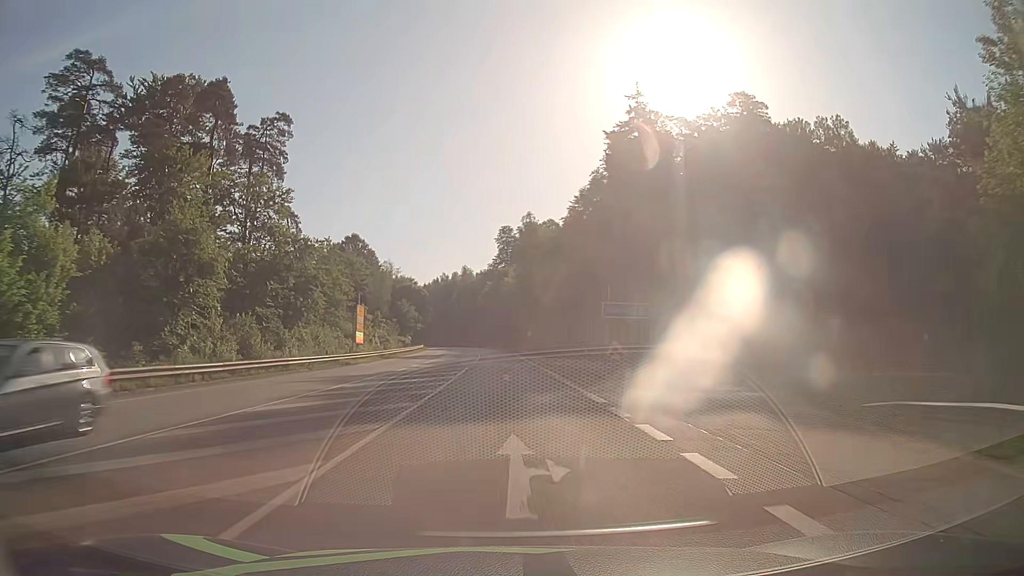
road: secondary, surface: asphalt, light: Day
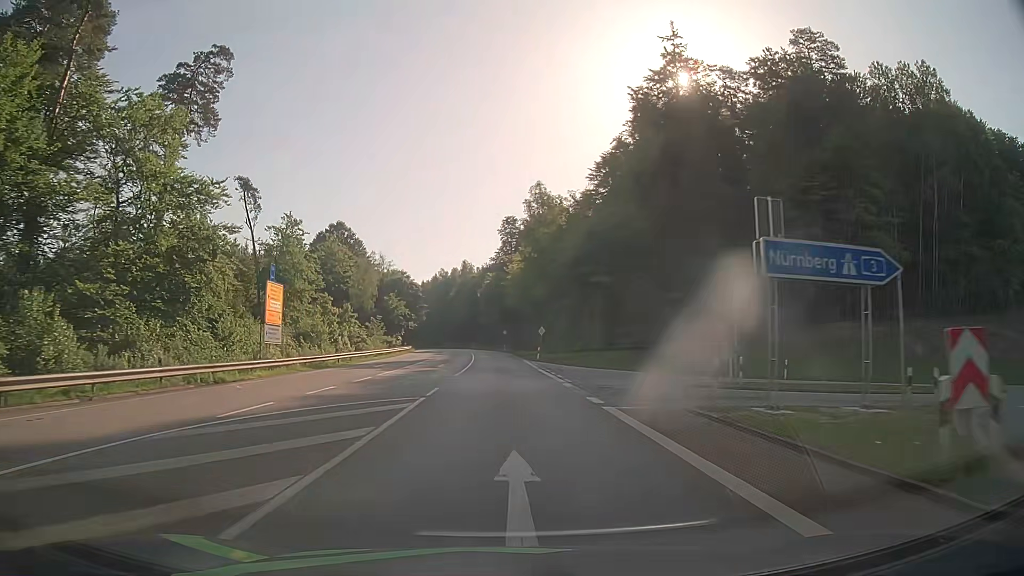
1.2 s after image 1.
(-0.2, +21.4) m; -1°
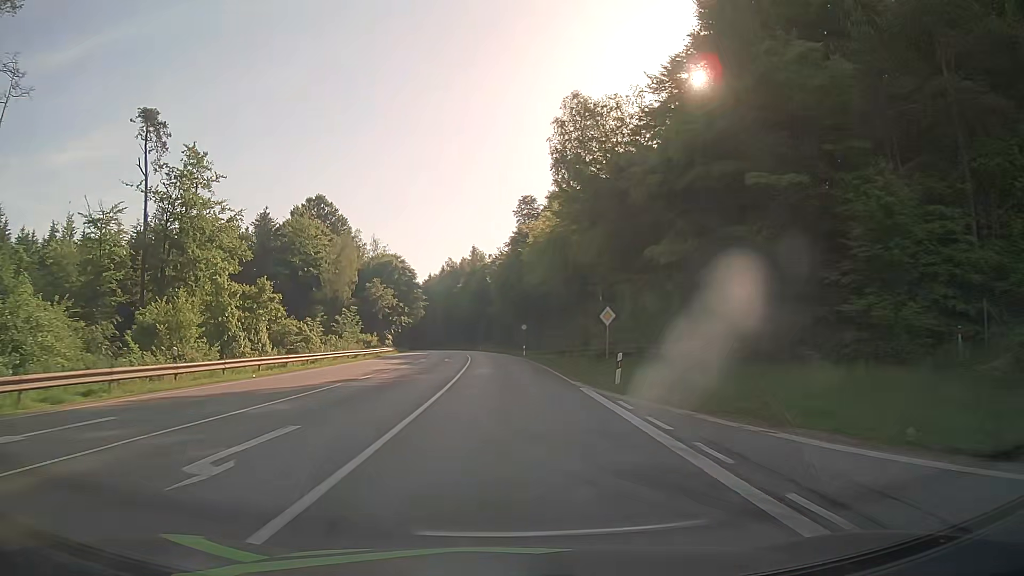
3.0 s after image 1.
(-0.2, +32.2) m; -1°
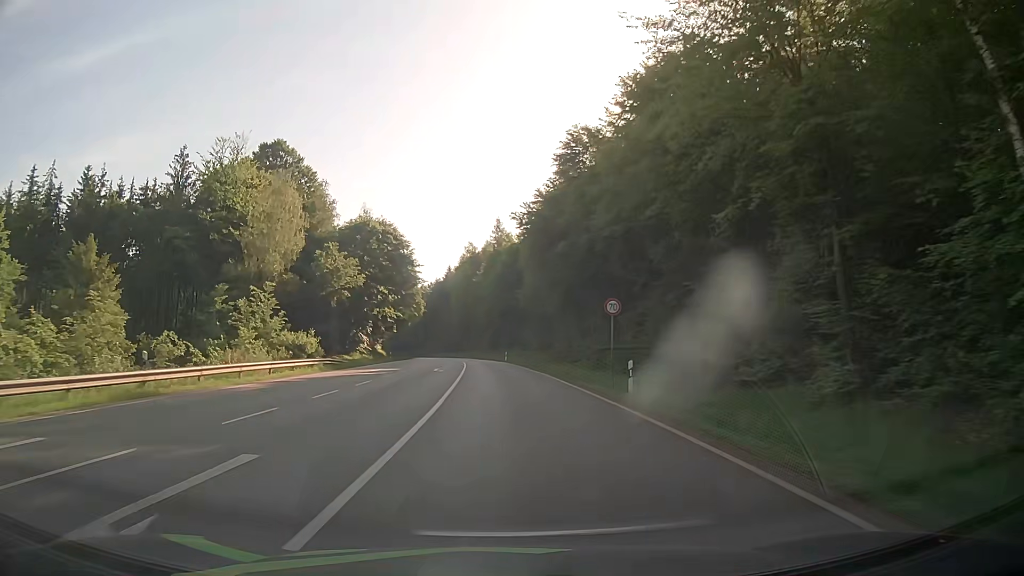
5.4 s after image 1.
(-1.0, +42.8) m; -3°
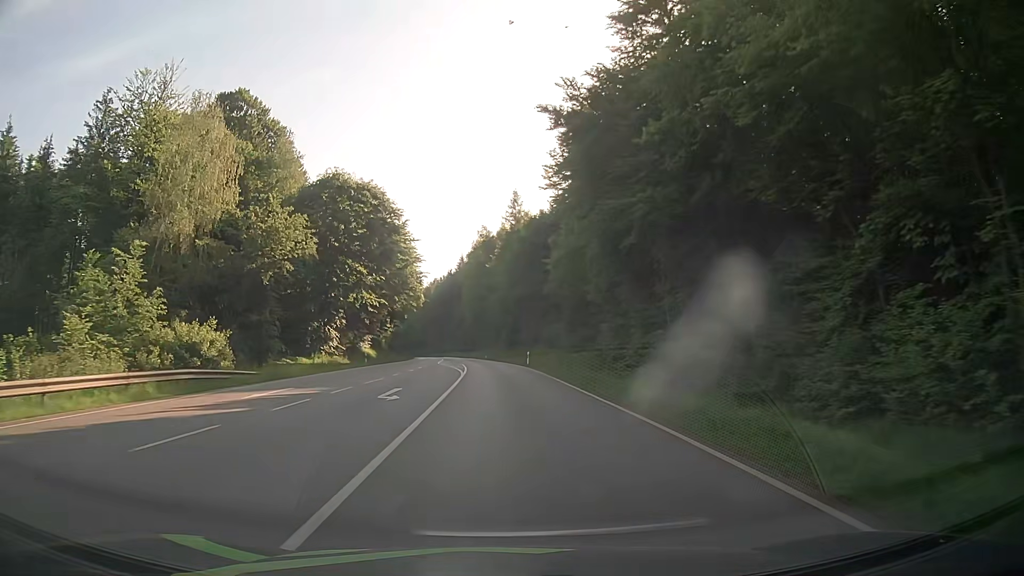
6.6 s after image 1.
(-0.2, +21.5) m; -2°
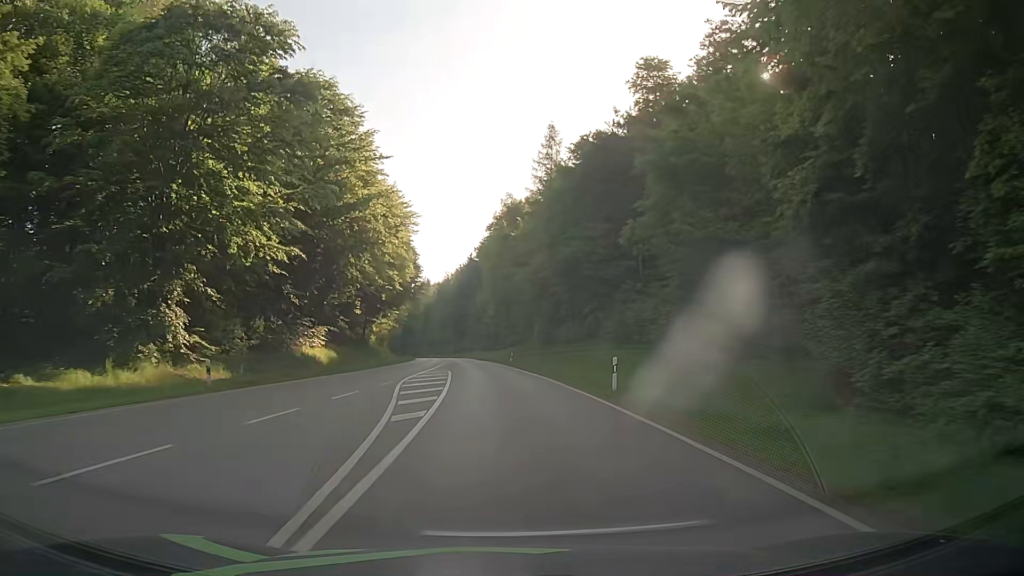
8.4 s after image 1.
(-0.6, +32.3) m; -2°
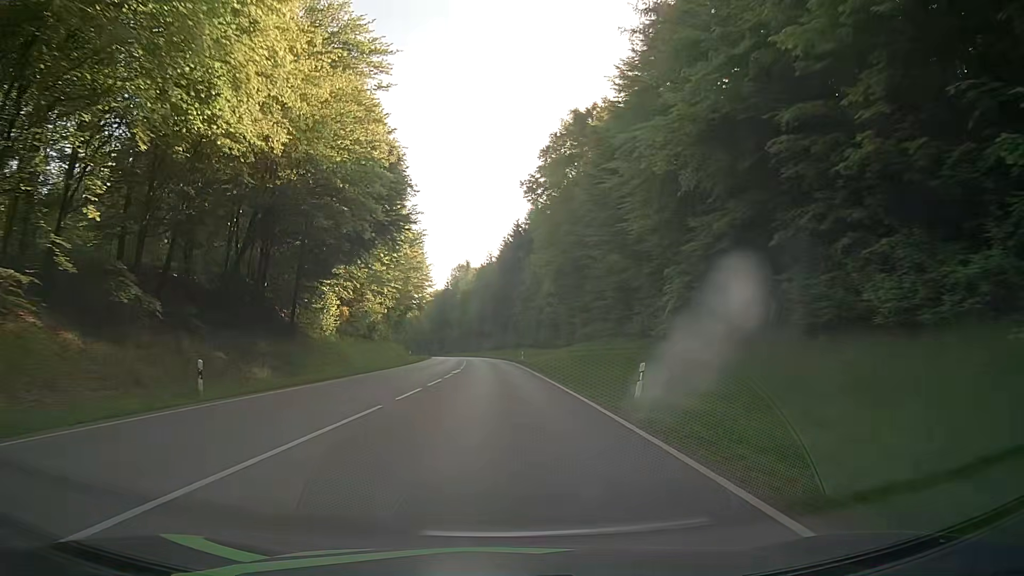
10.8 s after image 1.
(-1.3, +43.2) m; -4°
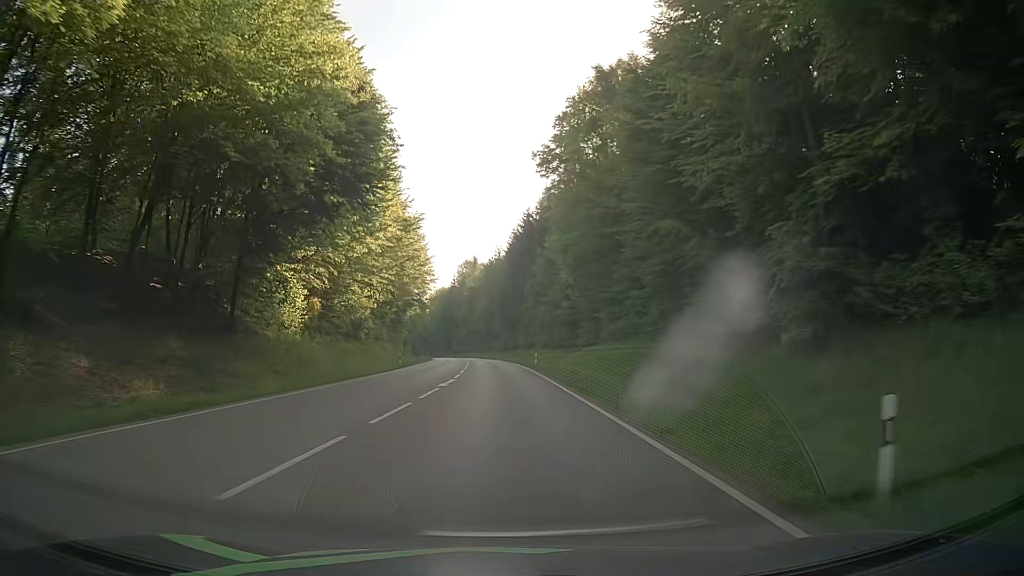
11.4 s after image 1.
(0.0, +10.8) m; 0°
(0, +10) (0, +20) (-1, +30) (-1, +40) (-1, +50) (-2, +60) (-2, +70) (-3, +80) (-4, +90) (-5, +100) m
